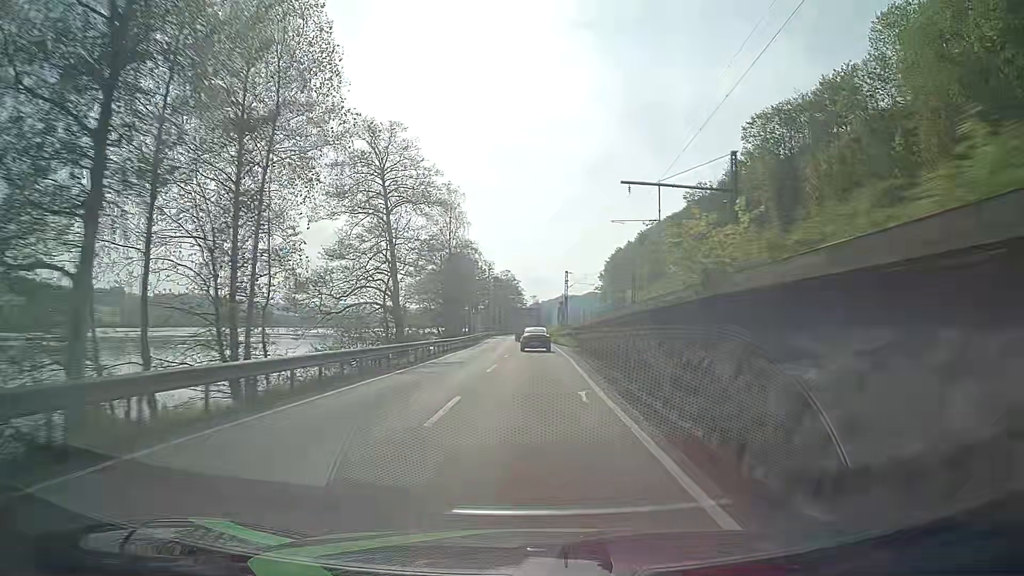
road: primary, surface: asphalt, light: Day
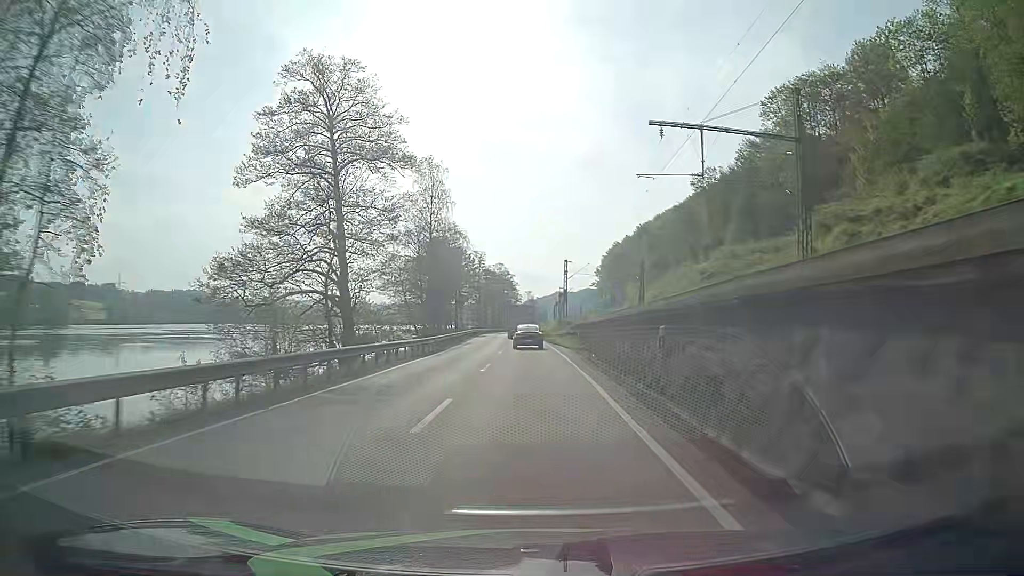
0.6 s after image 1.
(0.0, +12.4) m; +1°
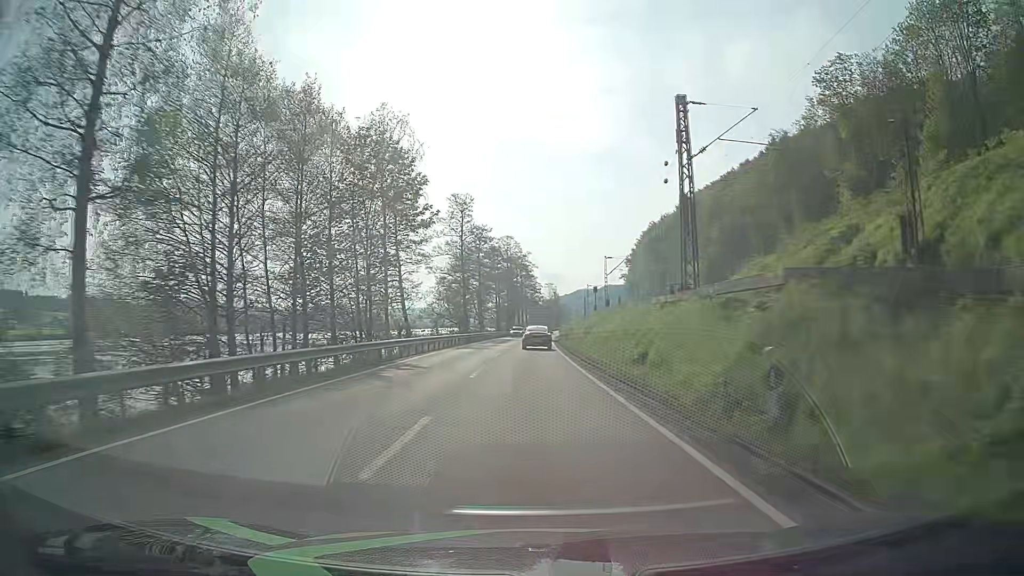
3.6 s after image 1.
(-0.9, +62.5) m; -2°
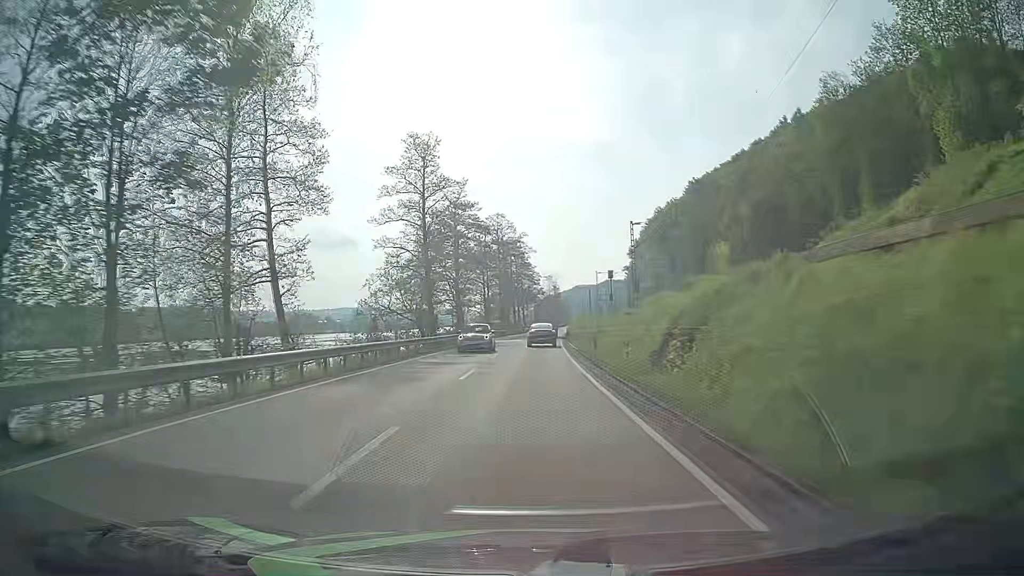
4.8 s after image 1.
(-0.1, +25.0) m; 0°
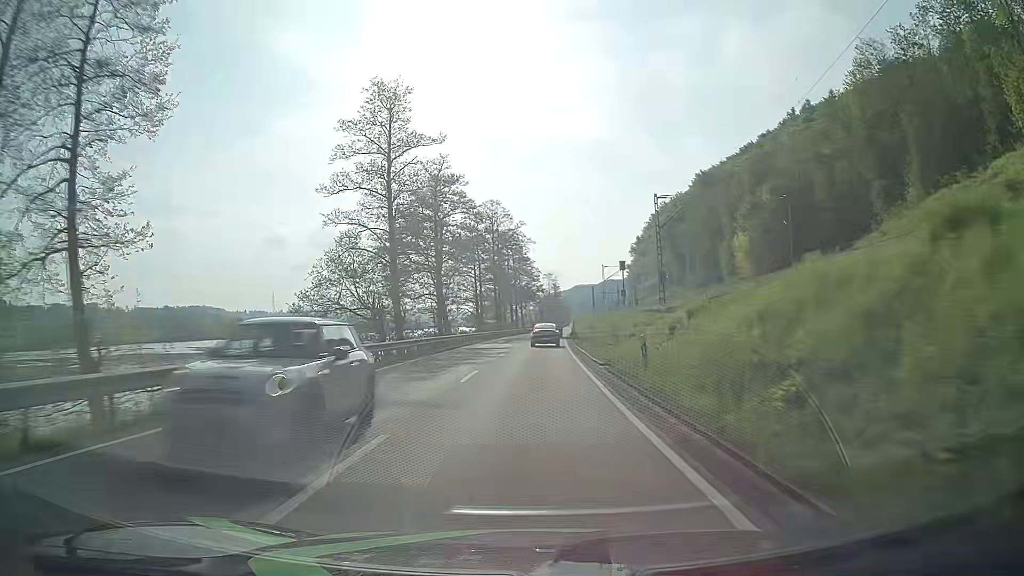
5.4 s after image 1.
(-0.1, +12.5) m; 0°
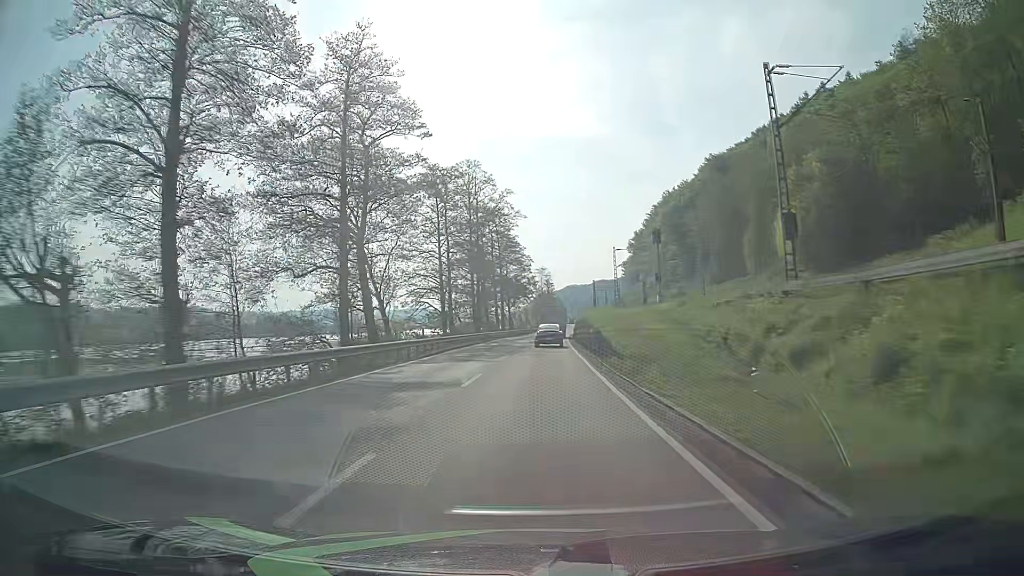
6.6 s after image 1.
(+0.1, +25.1) m; +1°
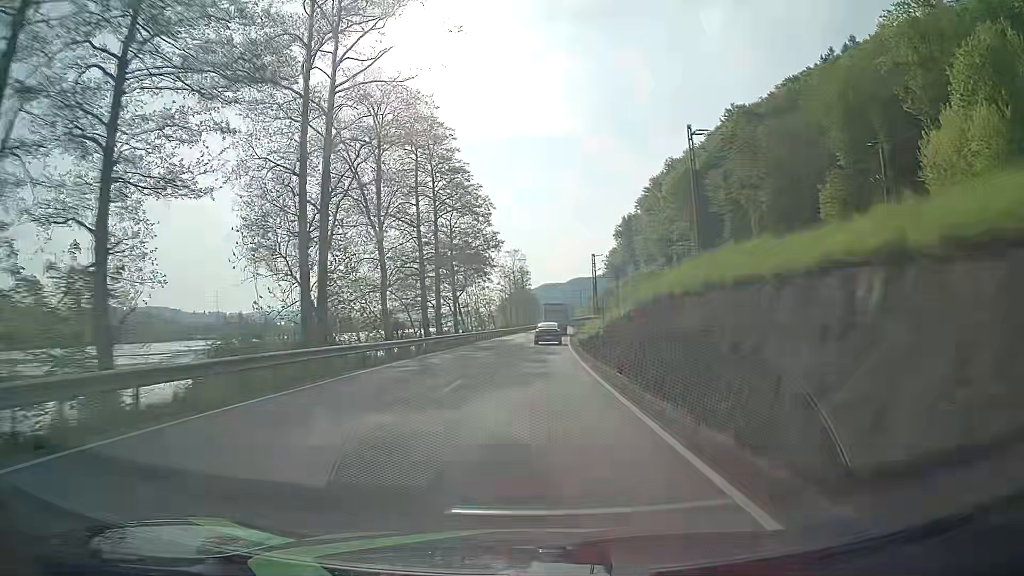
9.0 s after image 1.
(+0.8, +50.2) m; +2°
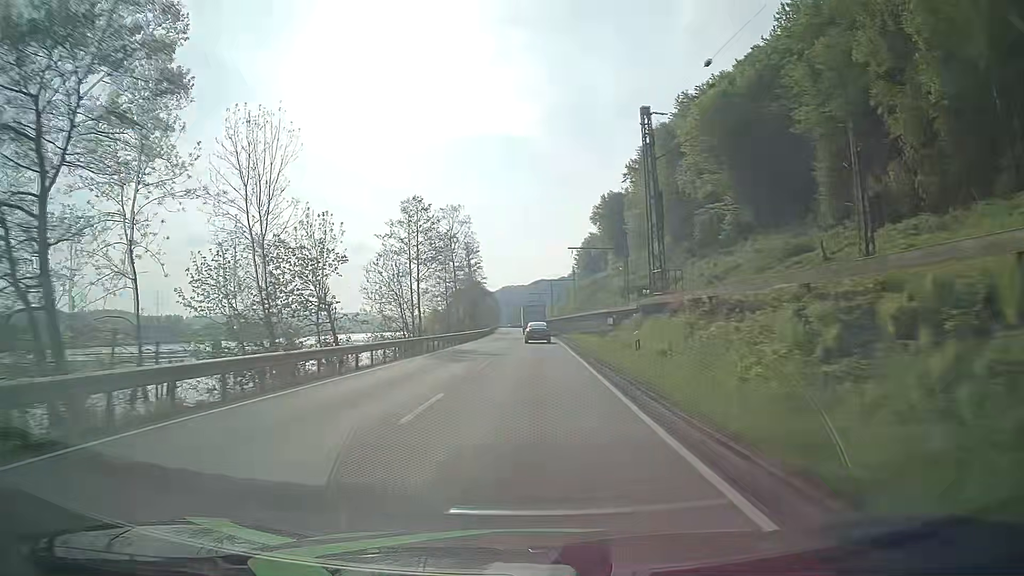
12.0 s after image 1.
(+1.5, +62.8) m; +3°
(0, +10) (0, +20) (0, +30) (0, +40) (0, +50) (0, +60) (0, +70) (0, +80) (0, +90) (-1, +100) m
